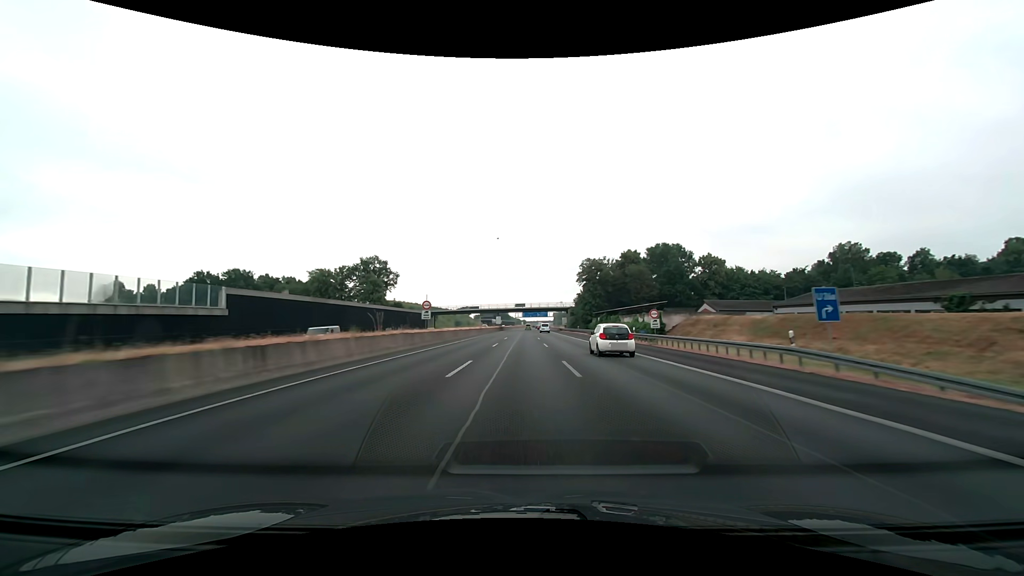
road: motorway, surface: asphalt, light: Day
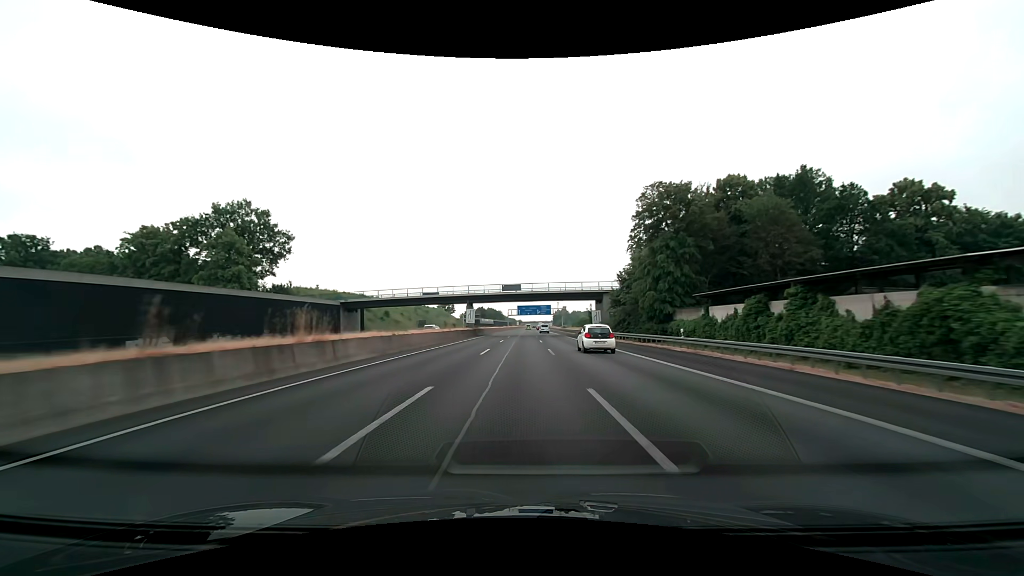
(+0.1, +63.7) m; 0°
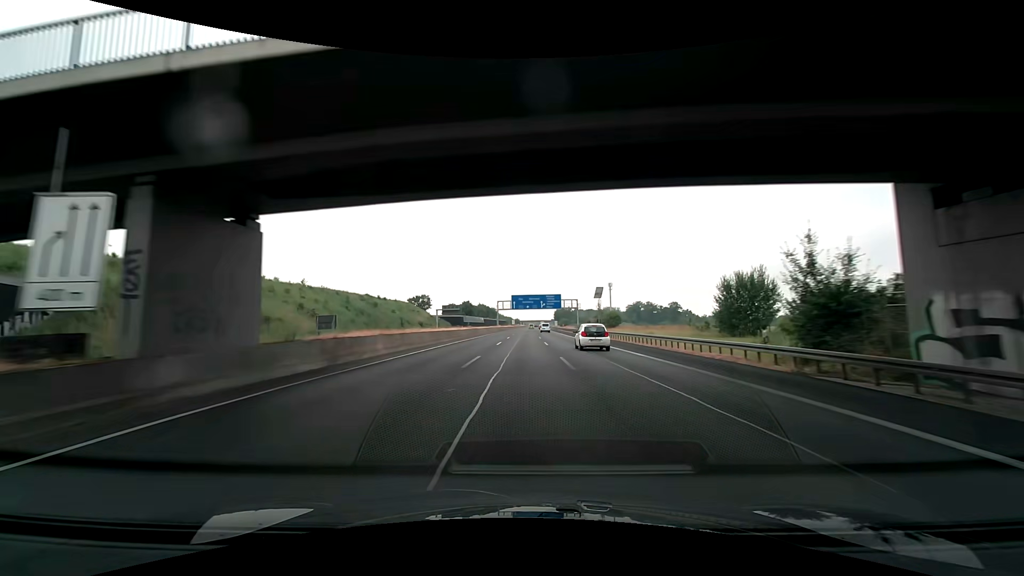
(+0.1, +63.4) m; 0°
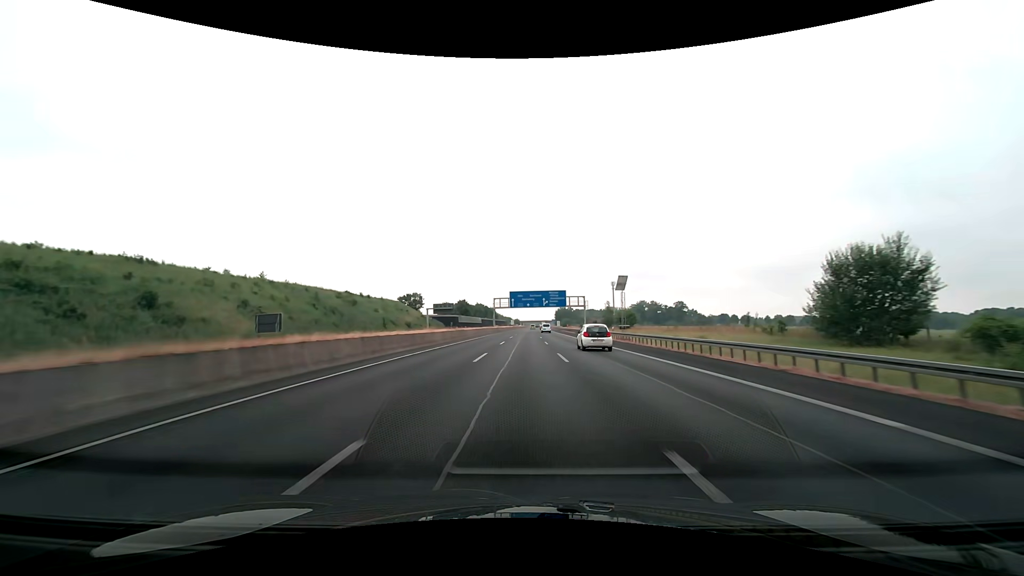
(0.0, +15.8) m; 0°
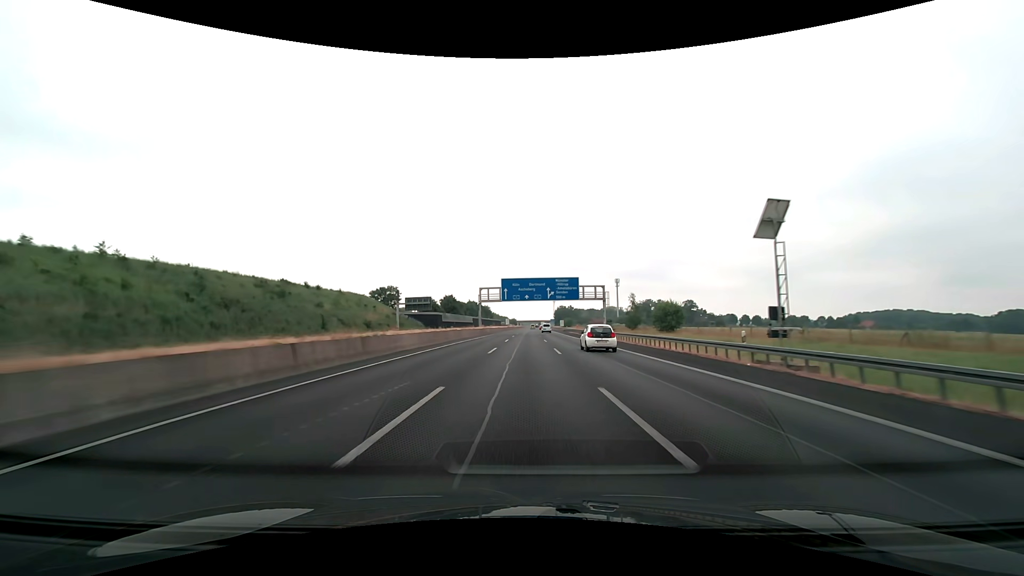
(+0.2, +31.6) m; +1°
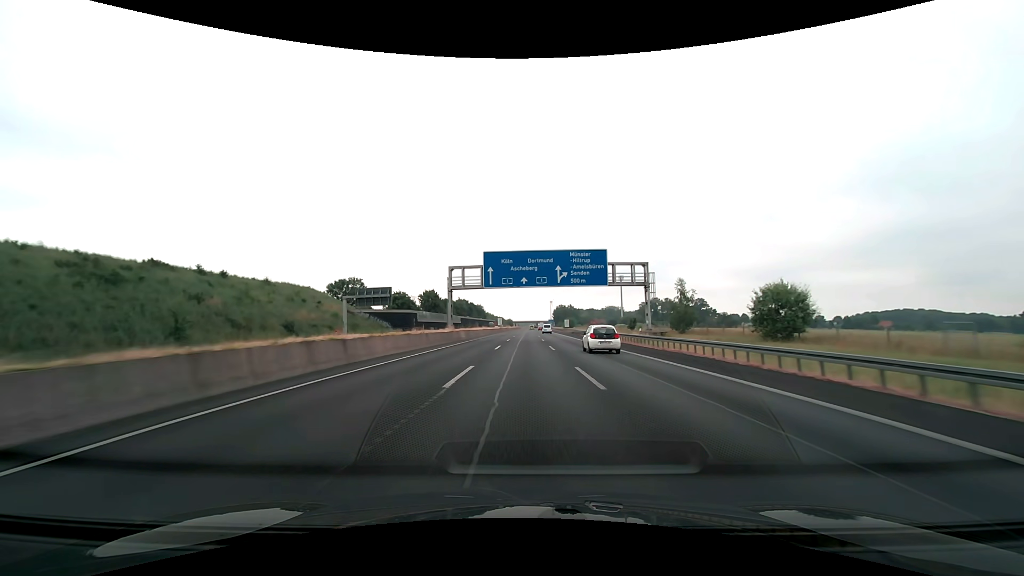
(+0.1, +31.6) m; 0°
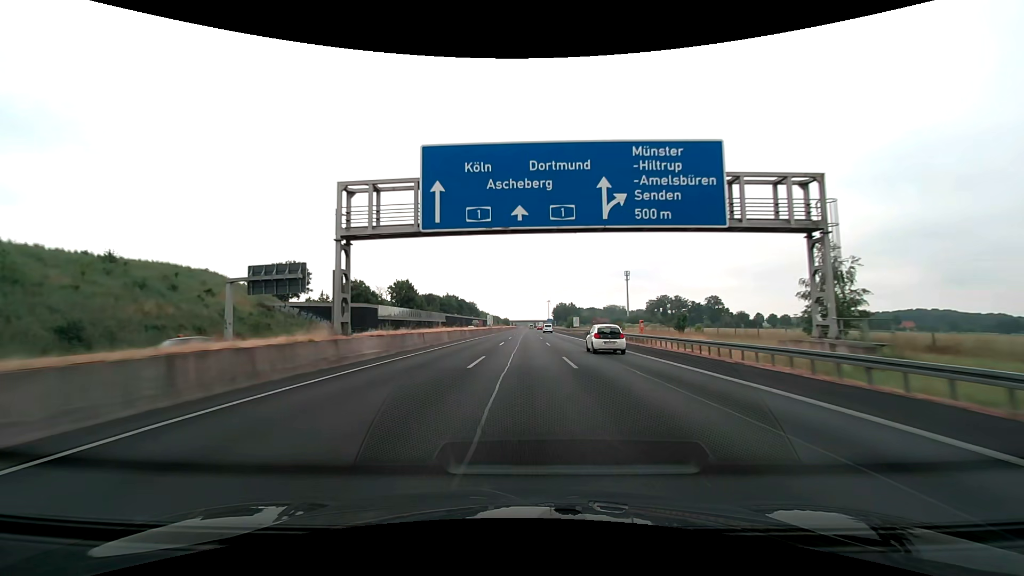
(+0.1, +31.6) m; 0°
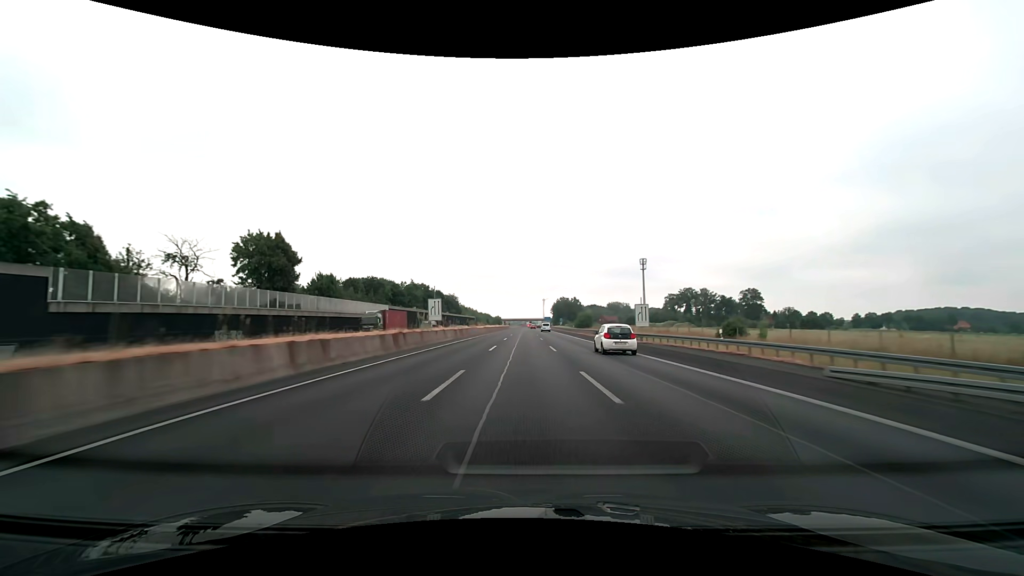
(+0.2, +63.2) m; +1°
(0, +10) (0, +20) (0, +30) (0, +40) (0, +50) (0, +60) (0, +70) (0, +80) (0, +90) (+1, +100) m
